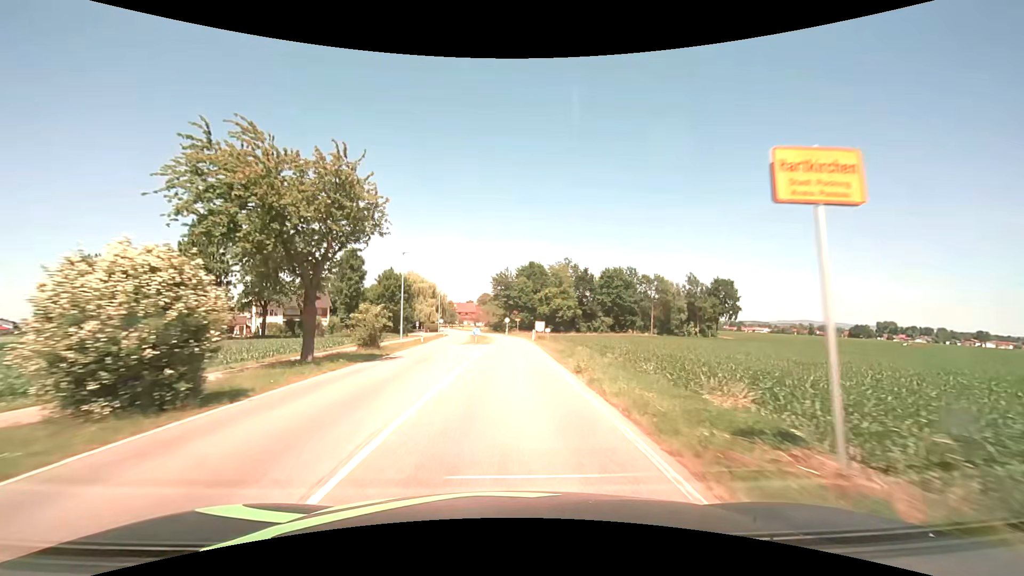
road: secondary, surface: asphalt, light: Day
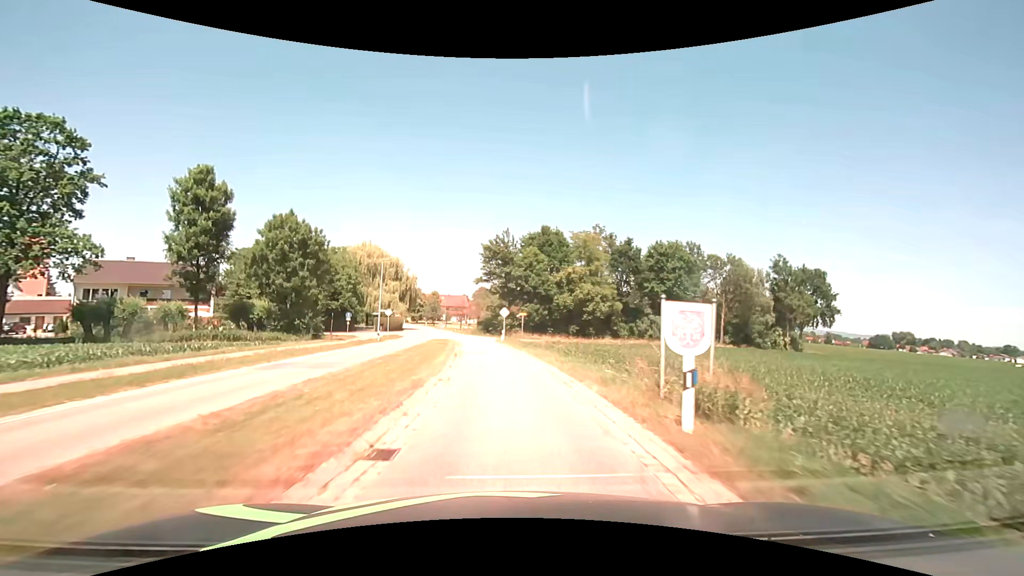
(+0.2, +41.6) m; 0°
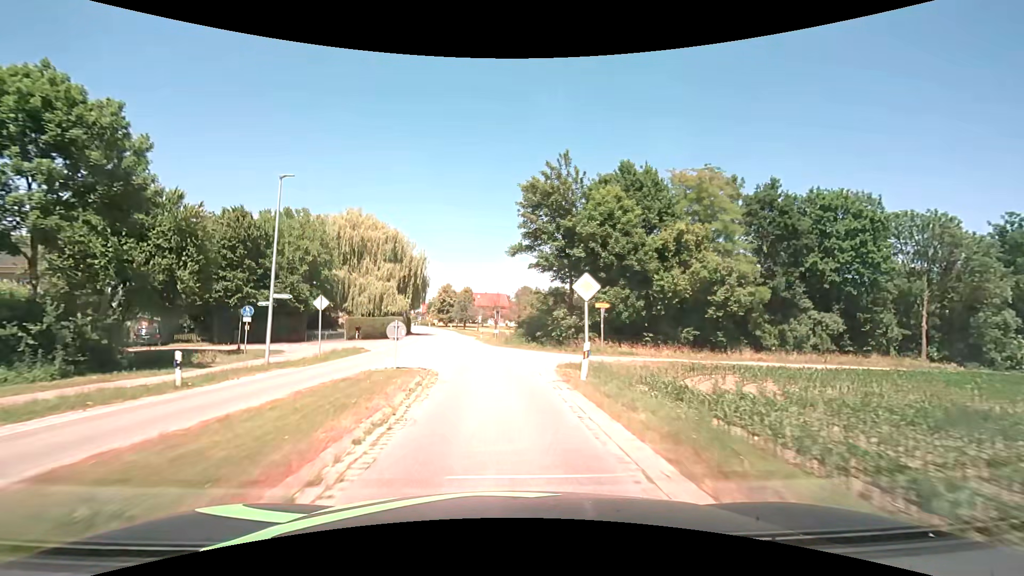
(-1.0, +30.5) m; -5°
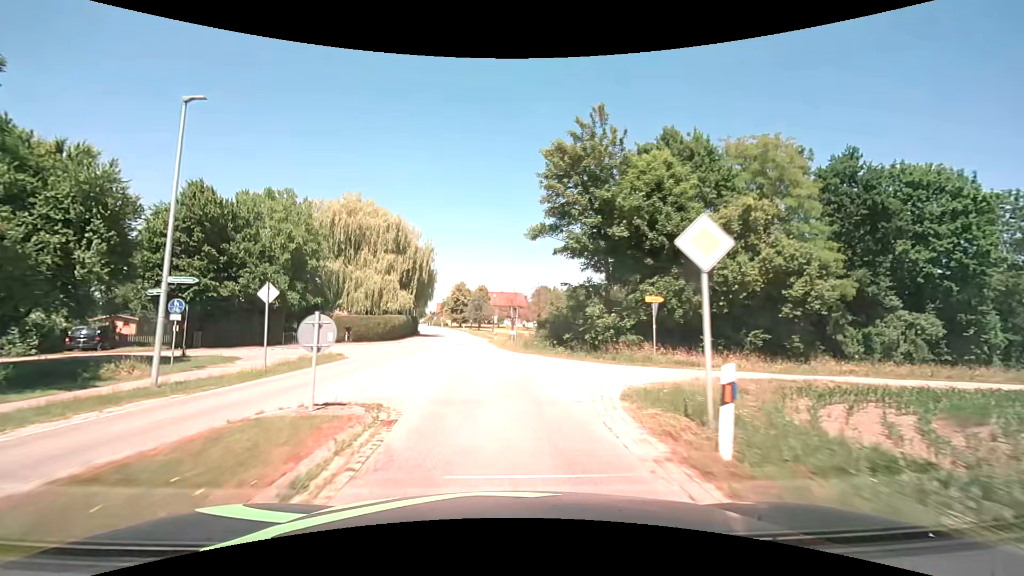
(-0.1, +7.7) m; -2°
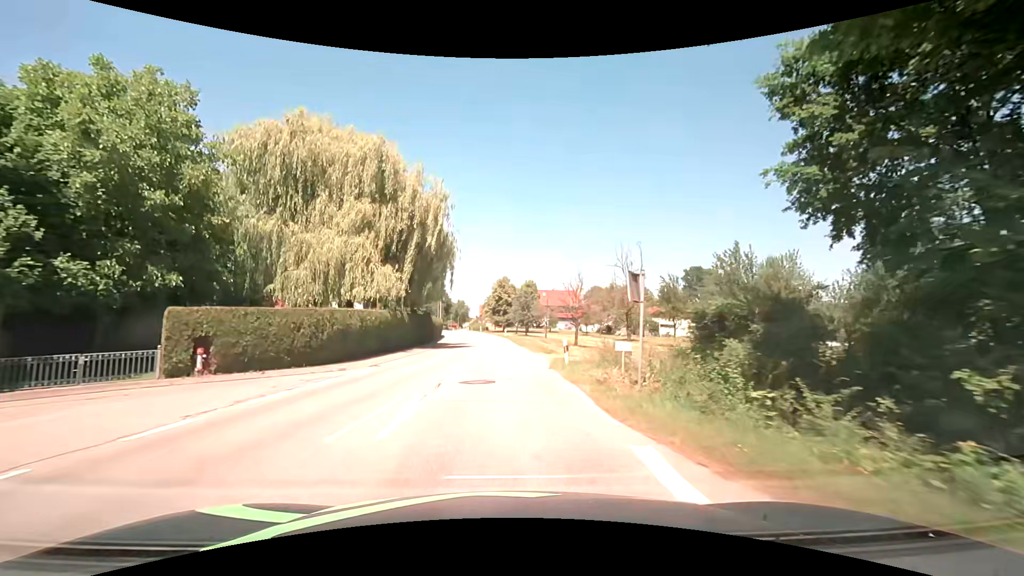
(-1.1, +23.2) m; -5°
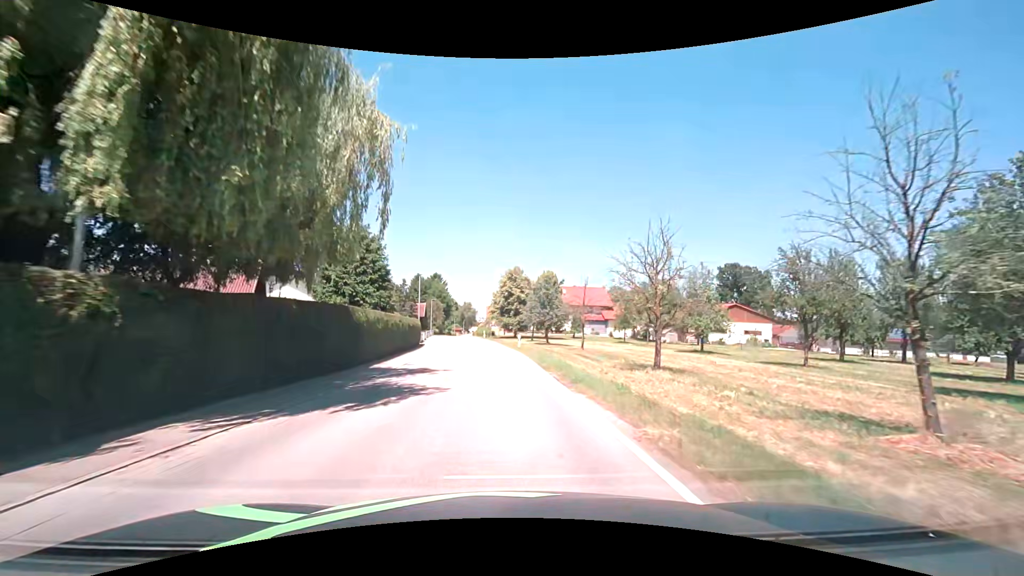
(-0.2, +23.2) m; -1°
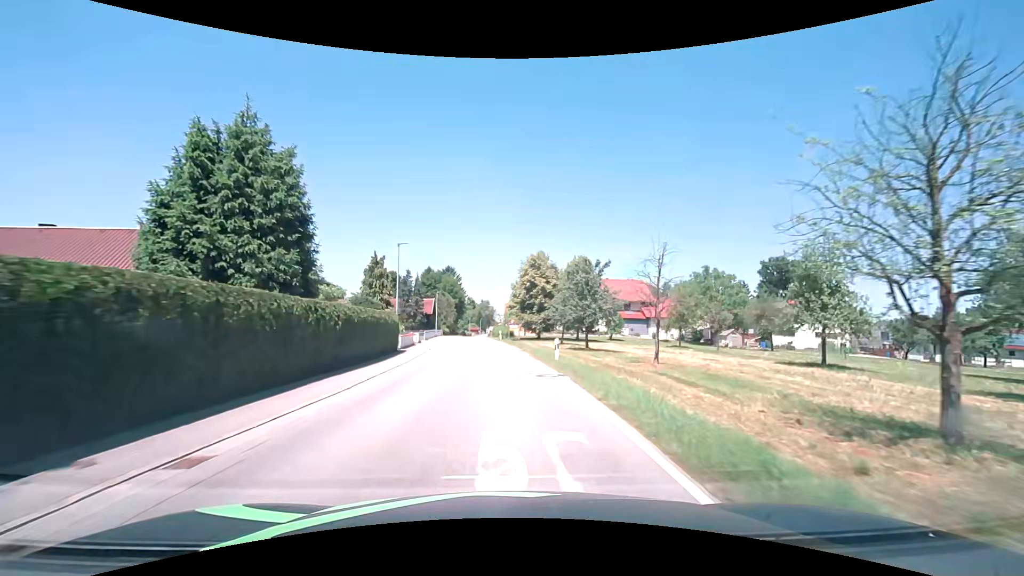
(-0.1, +15.5) m; -2°
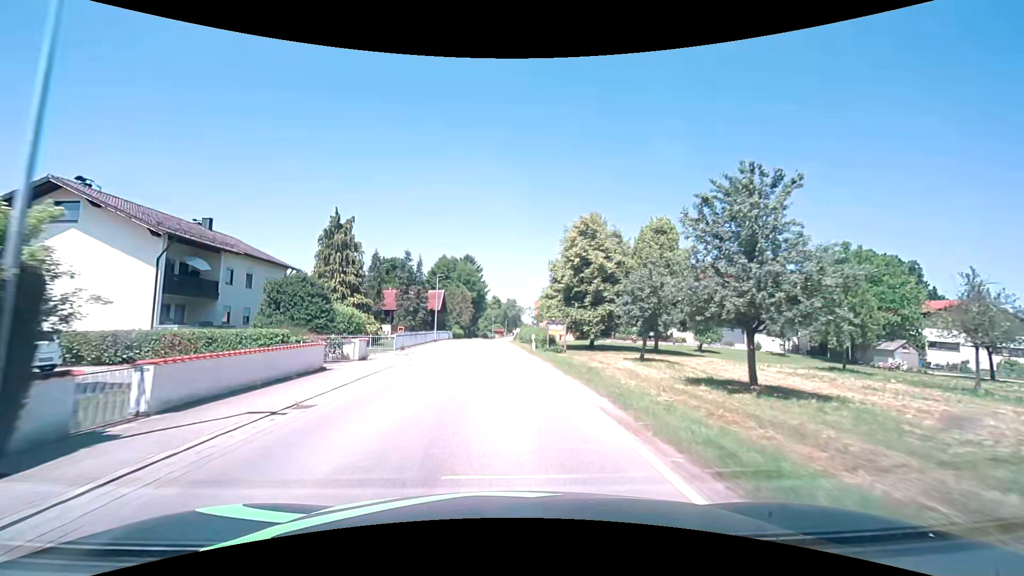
(-0.6, +23.2) m; -4°
(0, +10) (0, +20) (-1, +30) (-1, +40) (-1, +50) (-1, +60) (-1, +70) (-1, +80) (0, +90) (0, +100) m
